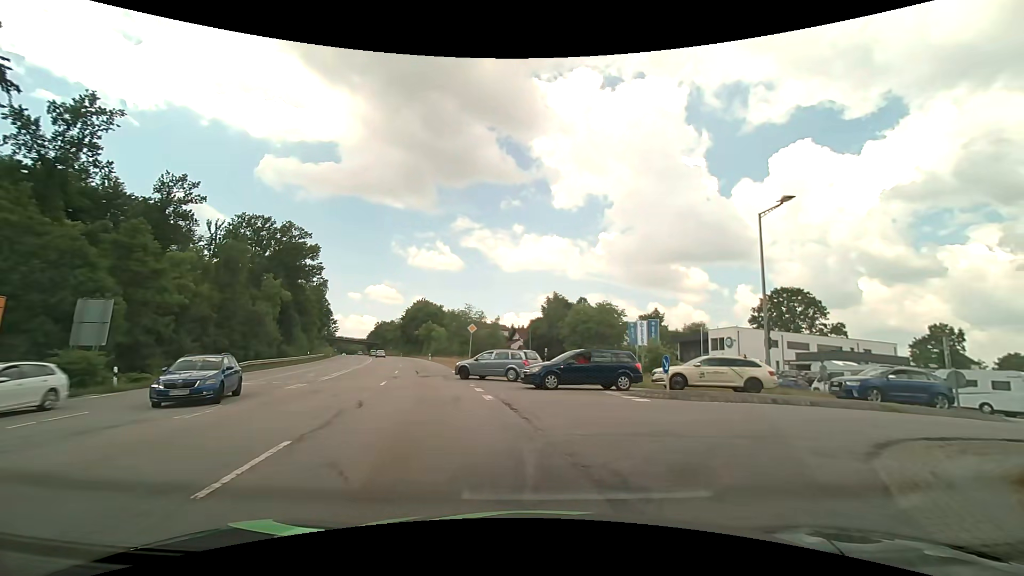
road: secondary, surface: asphalt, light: Day
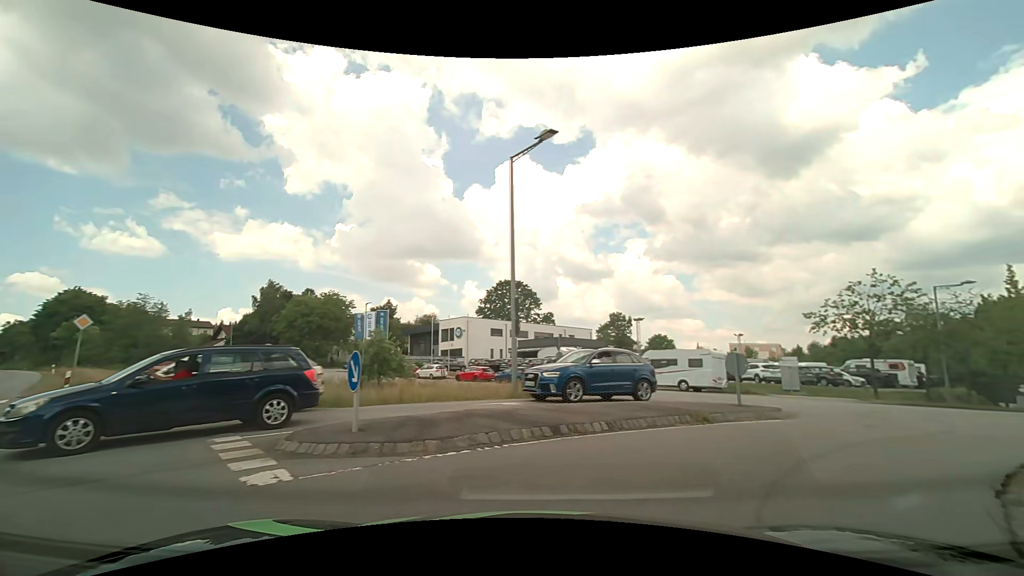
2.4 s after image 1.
(+2.0, +8.6) m; +31°
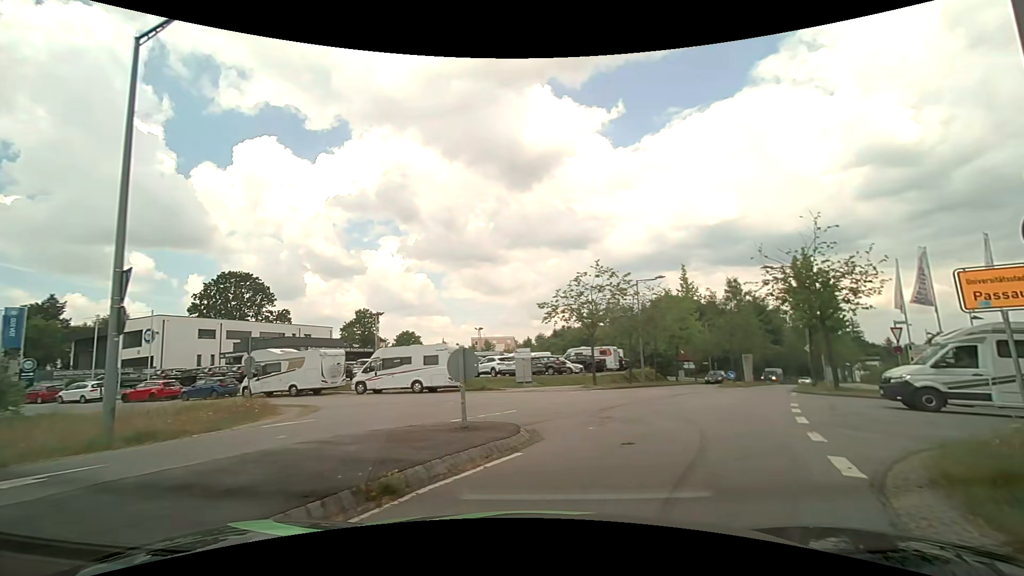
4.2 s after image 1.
(+1.3, +5.3) m; +28°
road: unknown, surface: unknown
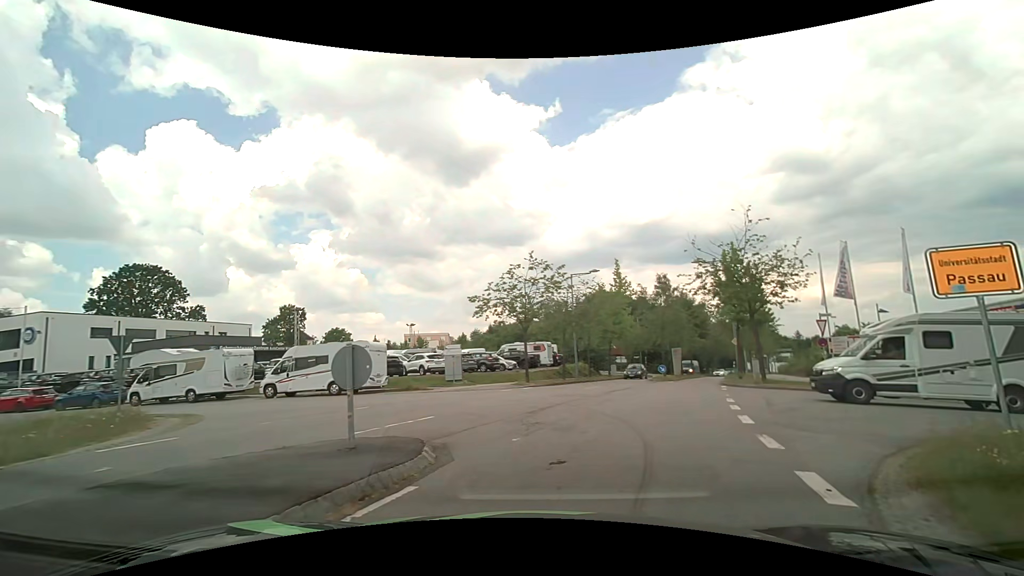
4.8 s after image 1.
(+0.1, +1.8) m; +8°
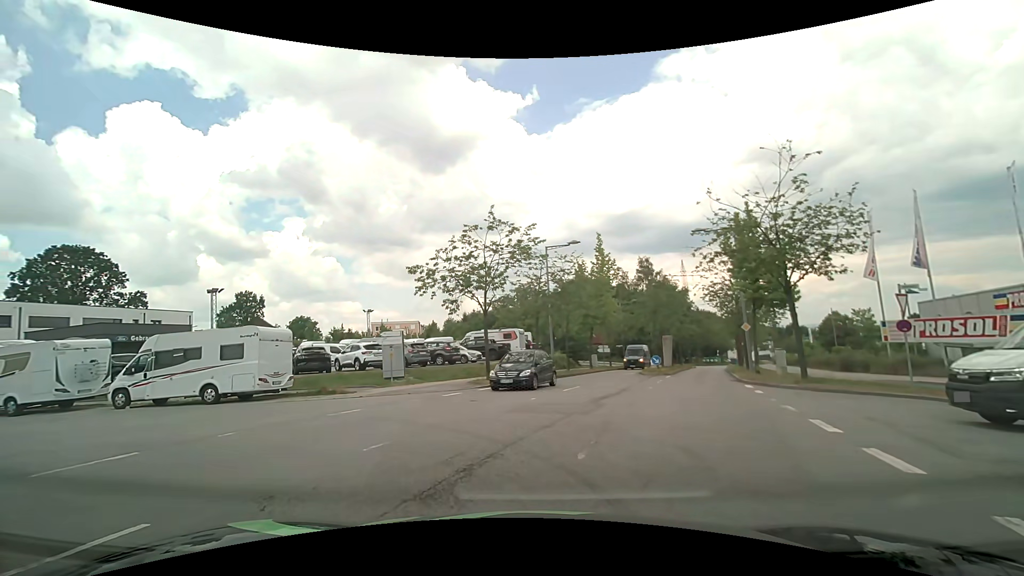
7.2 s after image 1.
(+0.5, +7.5) m; +1°
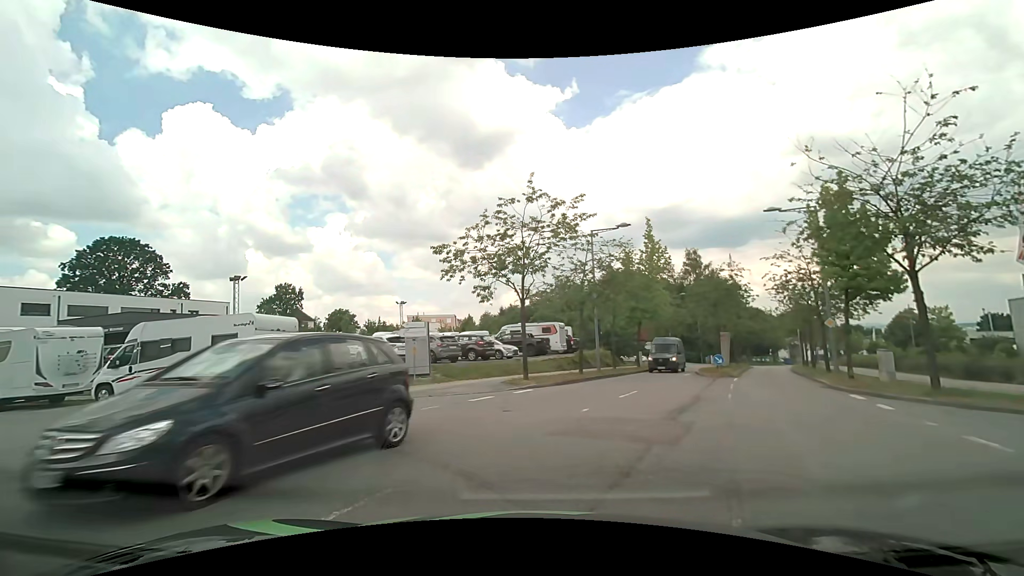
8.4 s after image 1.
(-0.2, +3.5) m; -4°
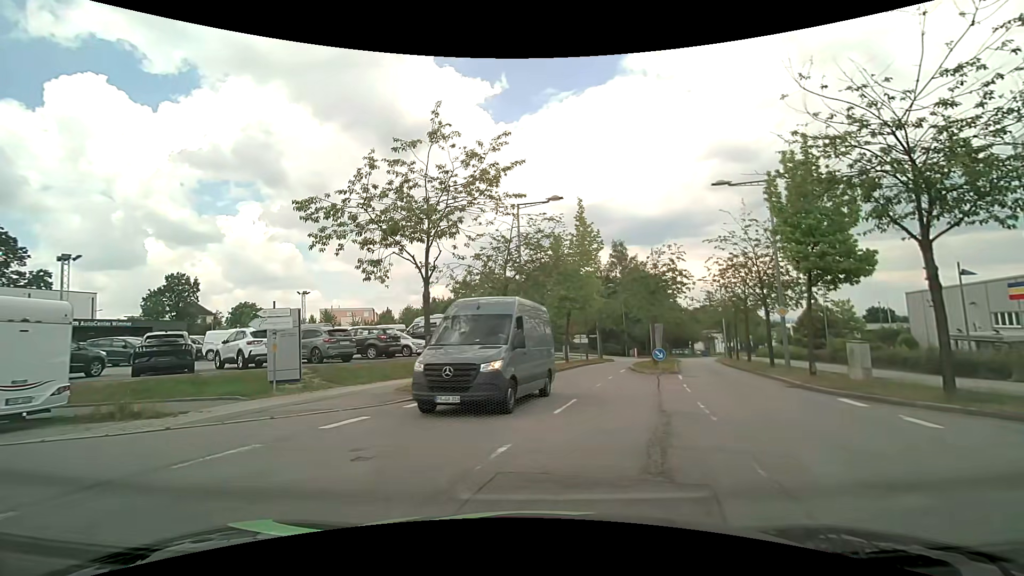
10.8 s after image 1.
(+0.3, +4.7) m; +9°
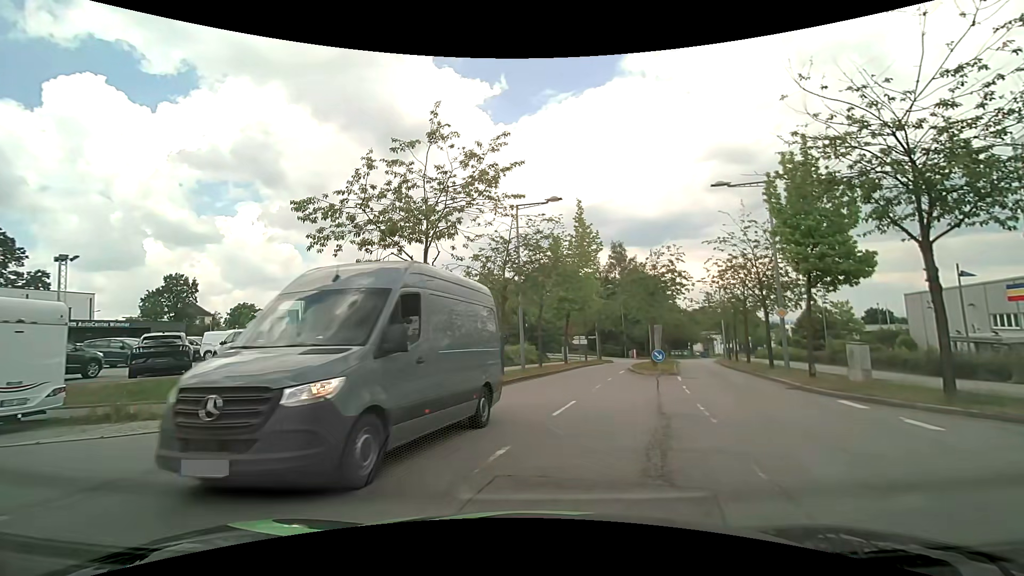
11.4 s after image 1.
(0.0, +0.1) m; 0°
